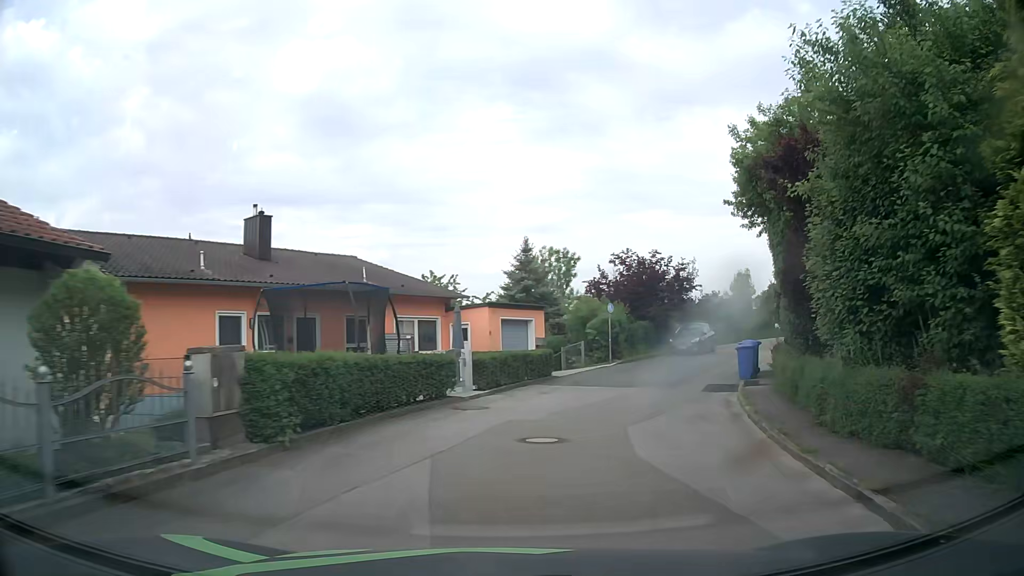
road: residential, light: Day
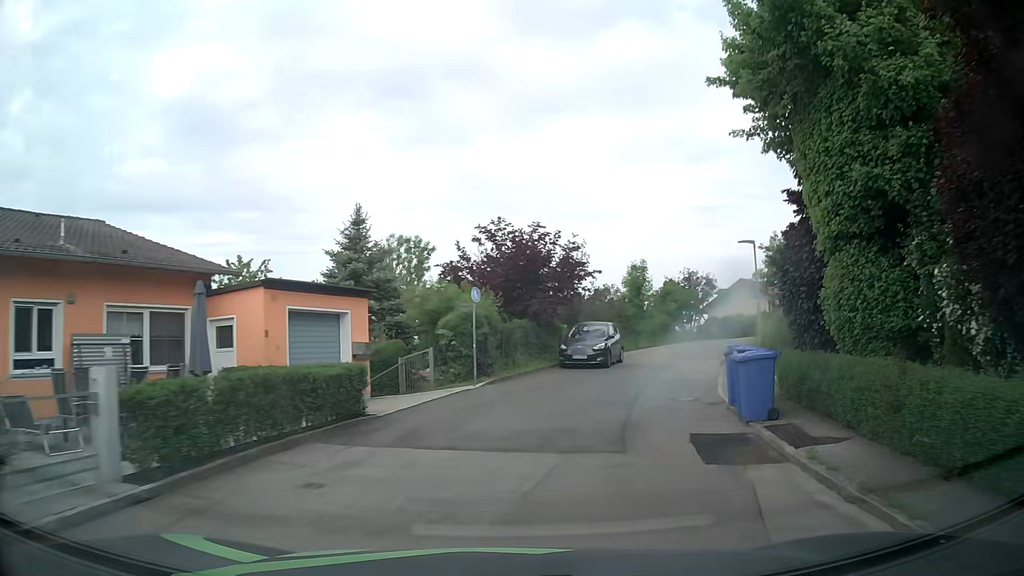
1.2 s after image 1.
(+1.1, +10.9) m; +12°
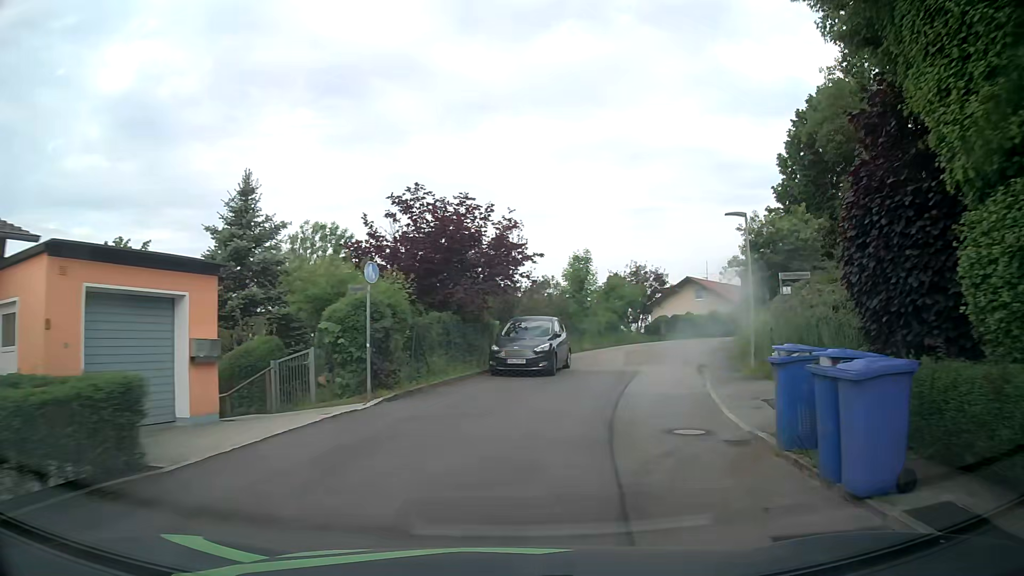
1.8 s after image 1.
(+0.3, +5.5) m; +5°
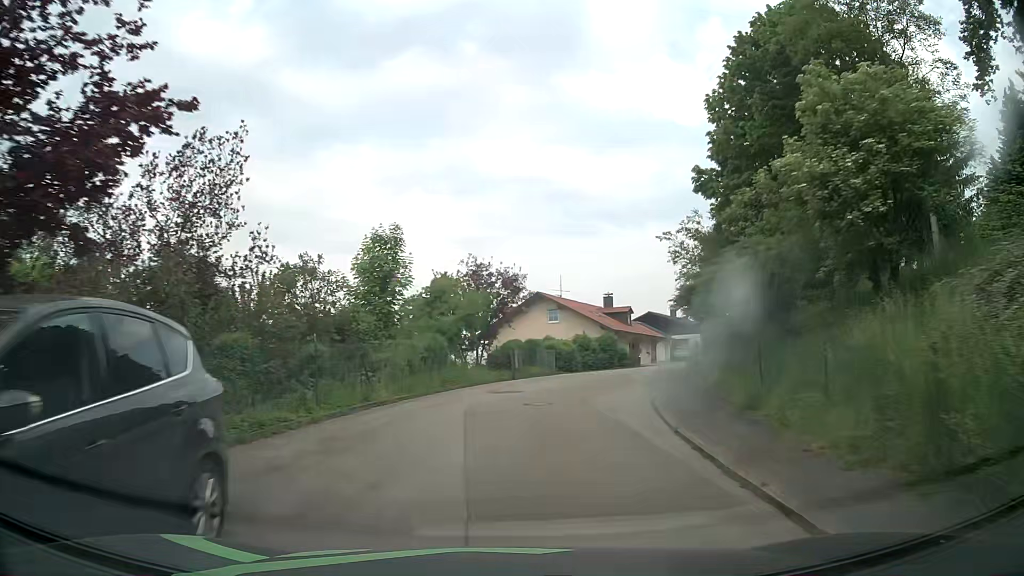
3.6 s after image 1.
(+2.5, +16.8) m; +15°
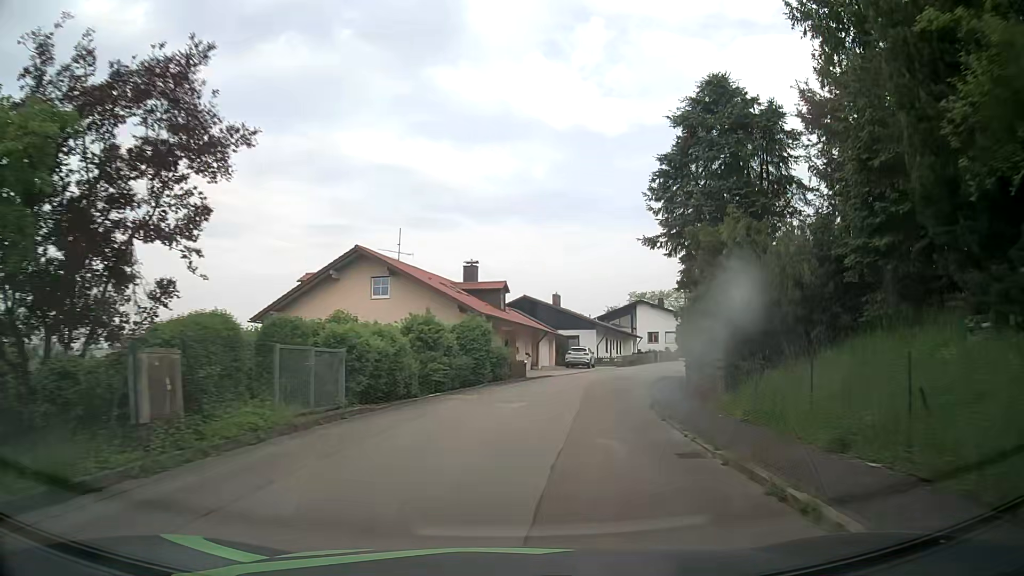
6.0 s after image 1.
(+2.5, +23.3) m; +13°
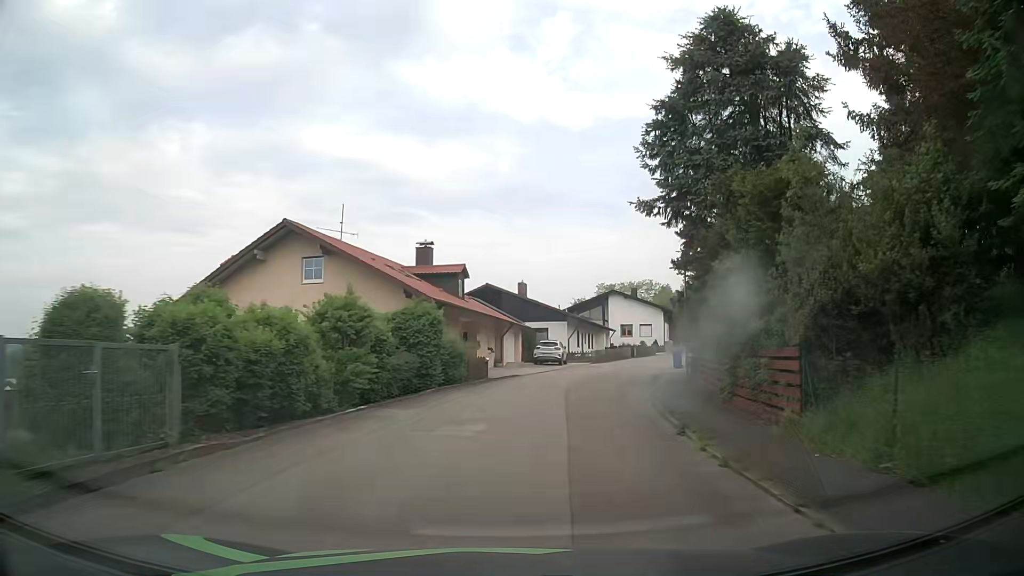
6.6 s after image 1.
(+0.1, +6.0) m; +3°
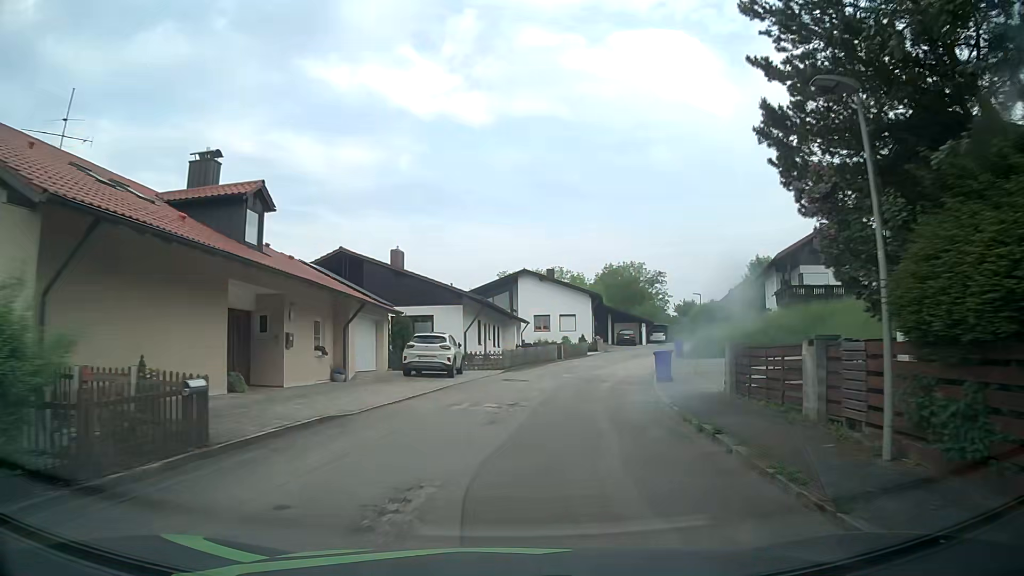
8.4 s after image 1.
(+1.5, +18.4) m; +9°
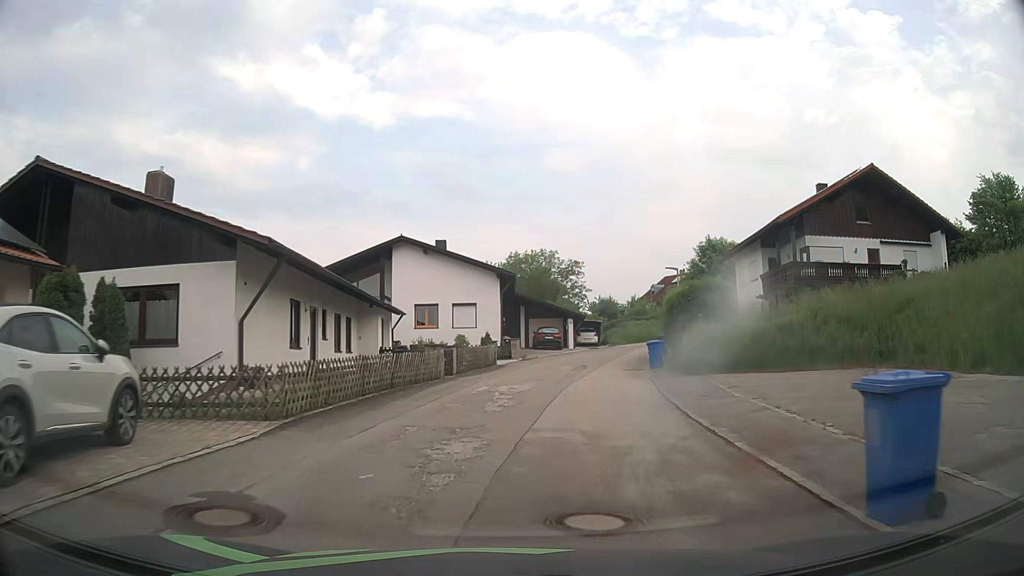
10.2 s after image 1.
(+1.3, +18.3) m; +9°
(0, +10) (+1, +20) (+3, +30) (+6, +39) (+9, +49) (+13, +58) (+18, +67) (+25, +73) (+34, +78) (+43, +83) m
